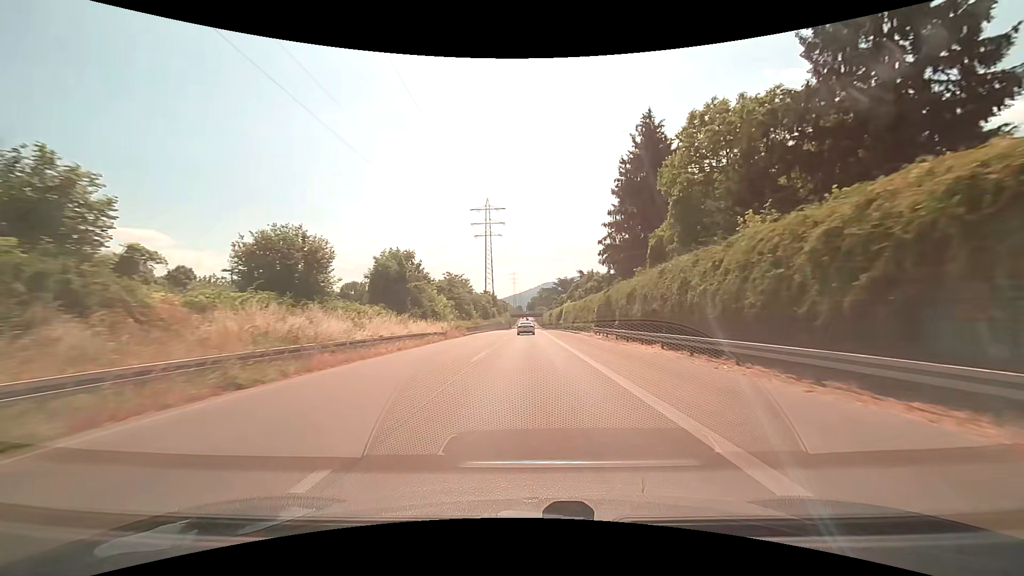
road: trunk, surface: asphalt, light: Day
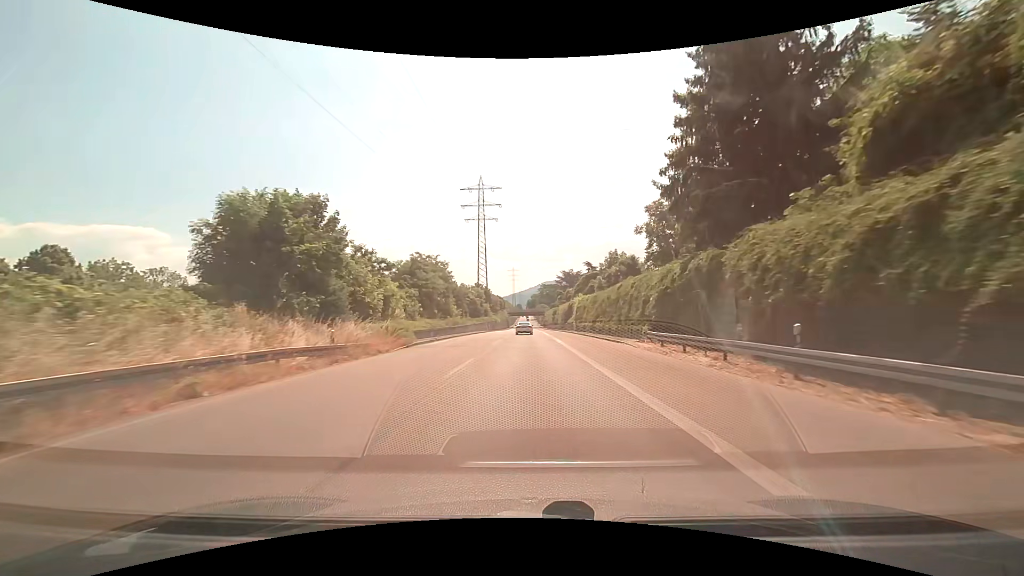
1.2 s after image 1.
(+0.1, +23.2) m; 0°
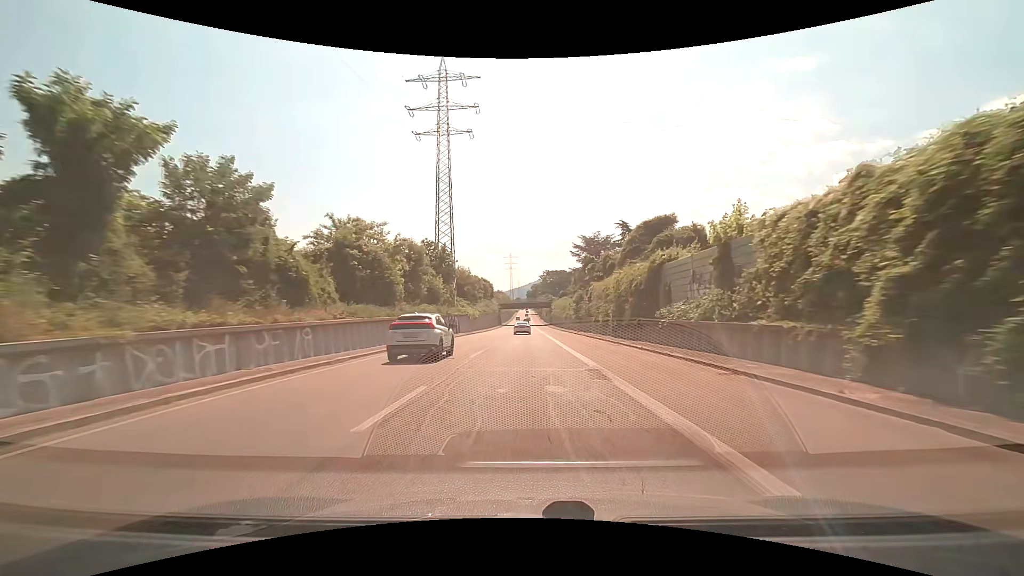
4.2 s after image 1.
(+0.1, +59.7) m; 0°
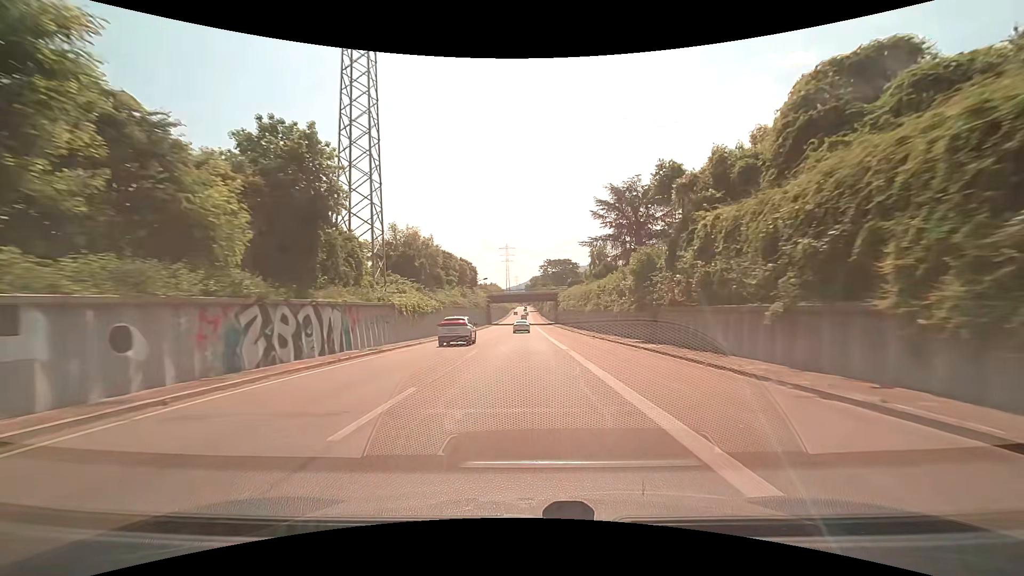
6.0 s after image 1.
(0.0, +36.3) m; 0°
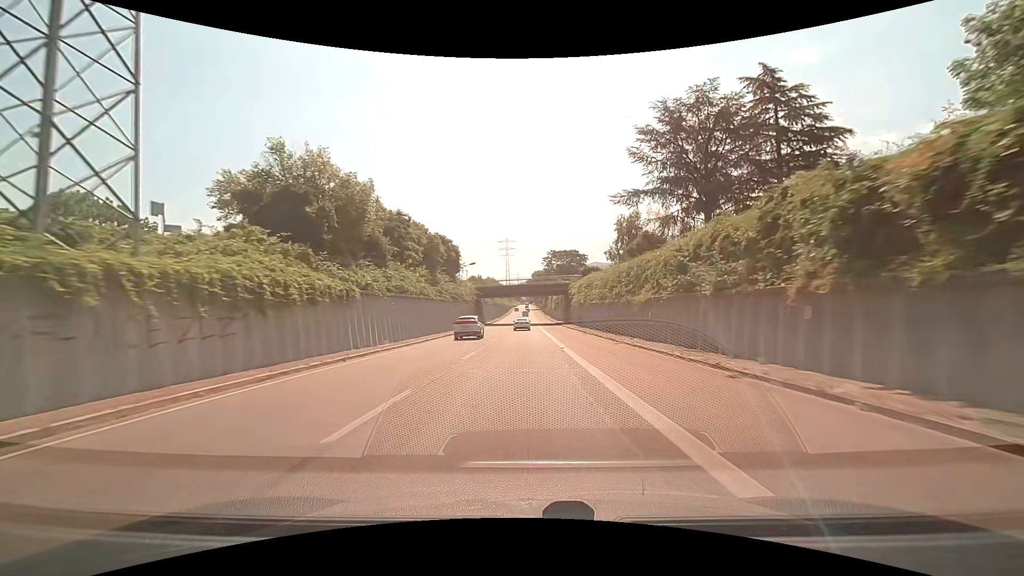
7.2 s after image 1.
(-0.1, +24.2) m; 0°
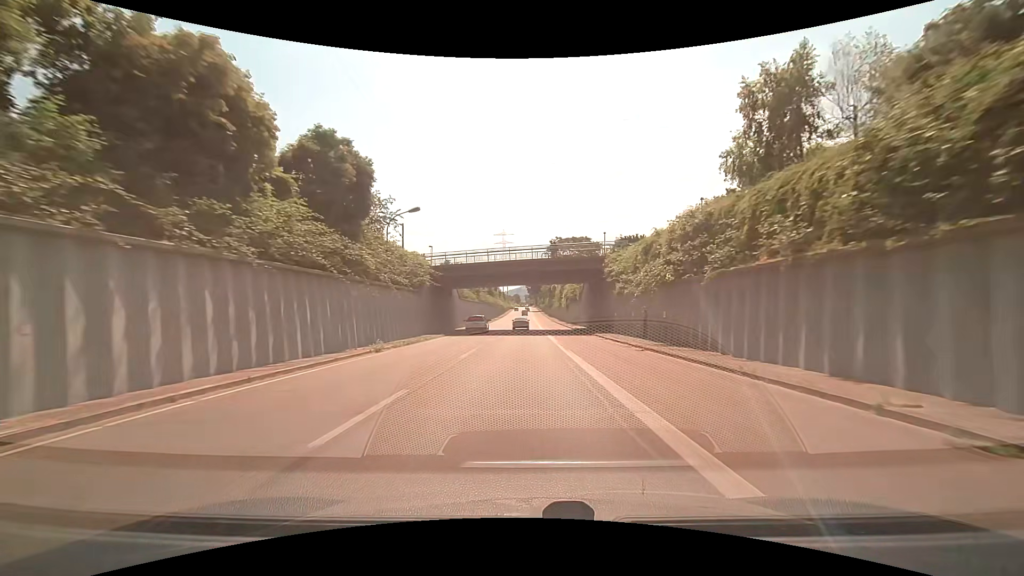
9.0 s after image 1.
(0.0, +36.3) m; 0°
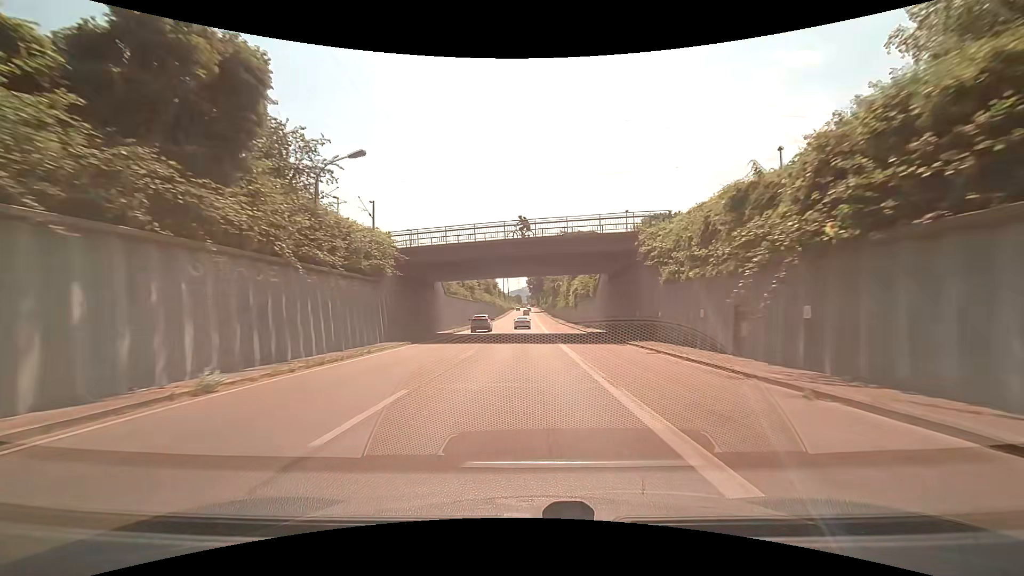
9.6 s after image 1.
(0.0, +12.1) m; 0°
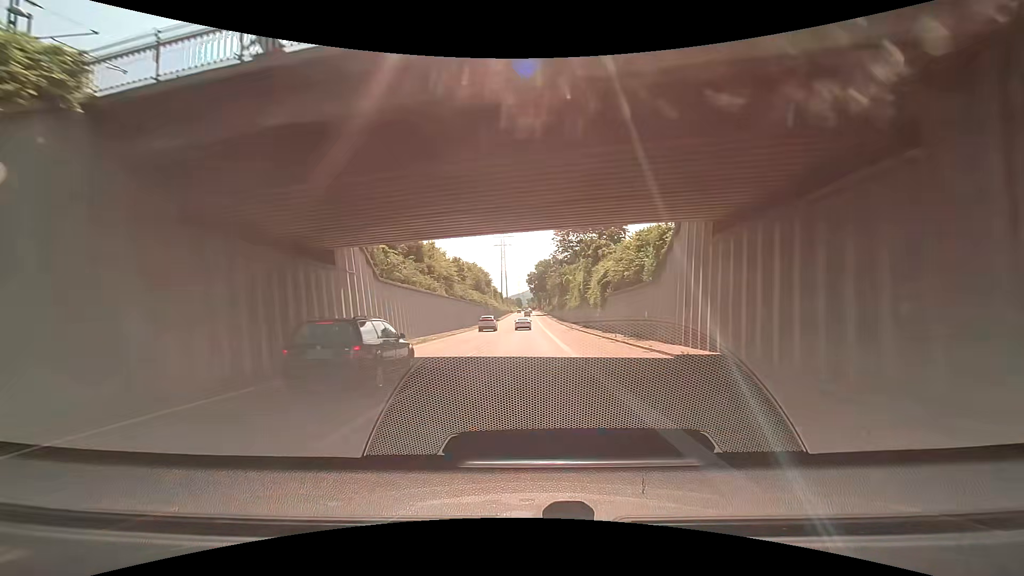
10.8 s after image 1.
(0.0, +24.0) m; 0°
(0, +10) (0, +20) (0, +30) (0, +40) (0, +50) (0, +60) (0, +70) (0, +80) (0, +90) (0, +100) m
